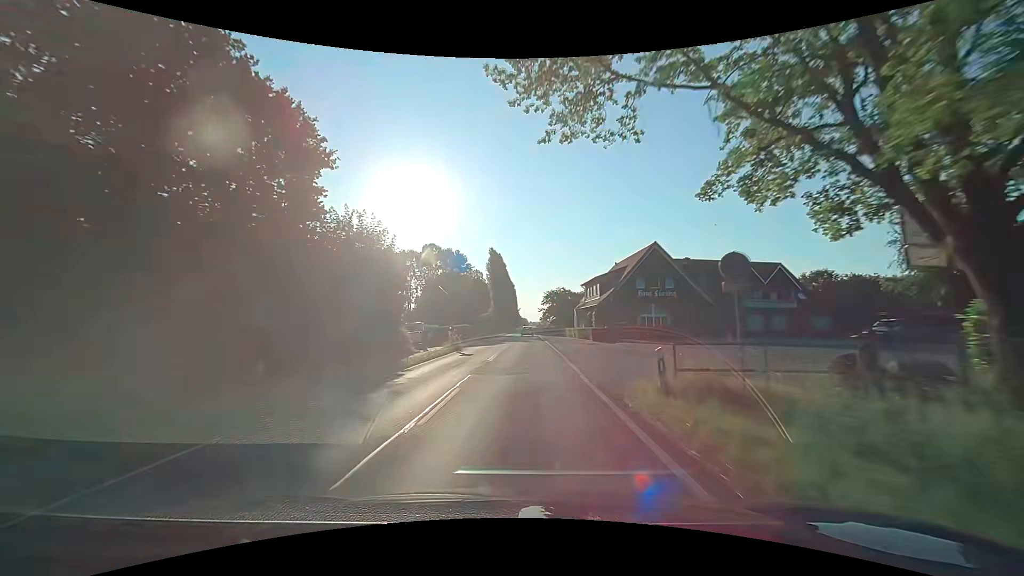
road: secondary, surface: asphalt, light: Day
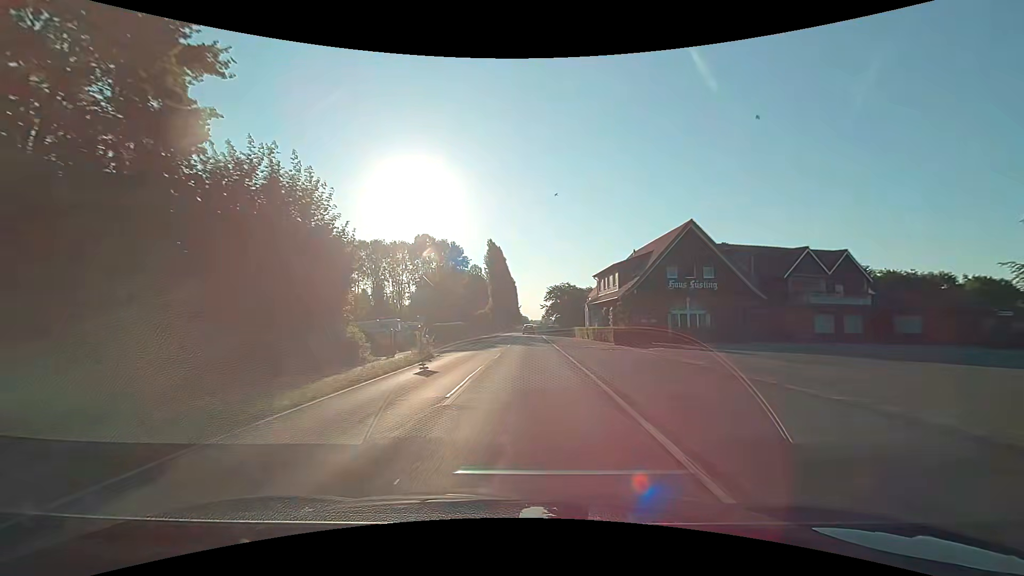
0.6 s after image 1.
(0.0, +10.9) m; 0°
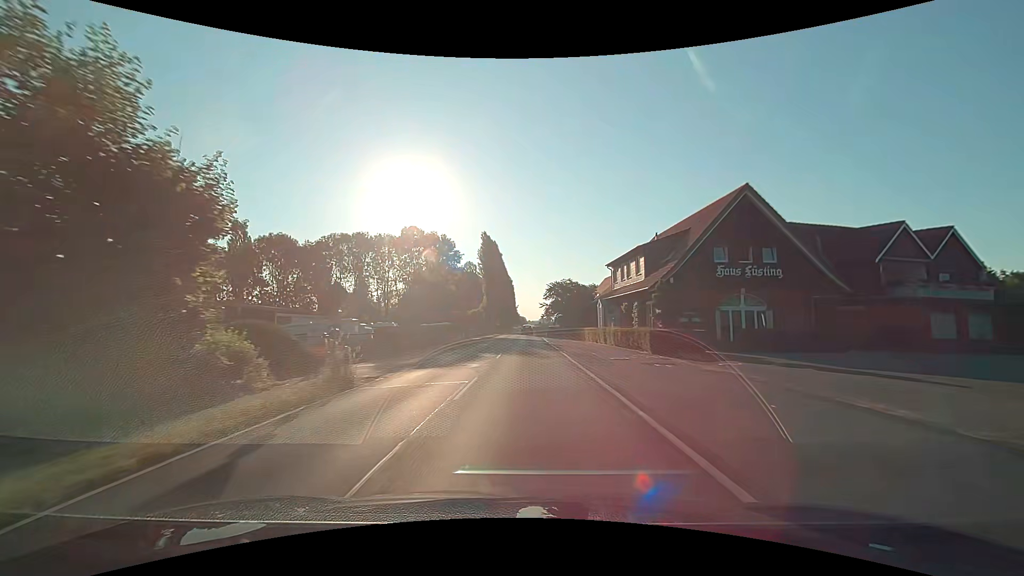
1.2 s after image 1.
(0.0, +10.9) m; 0°
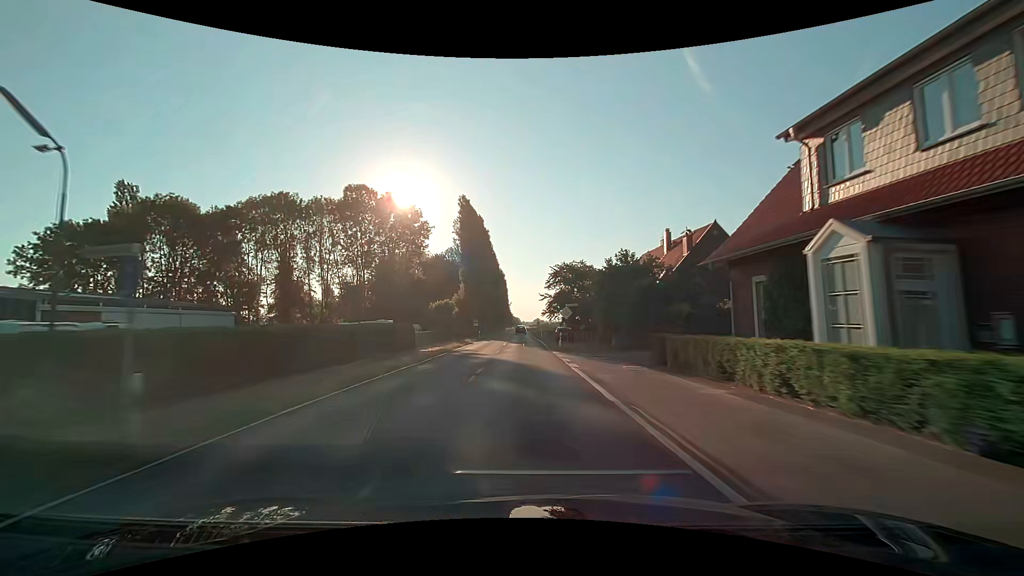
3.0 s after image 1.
(+0.2, +32.8) m; +1°
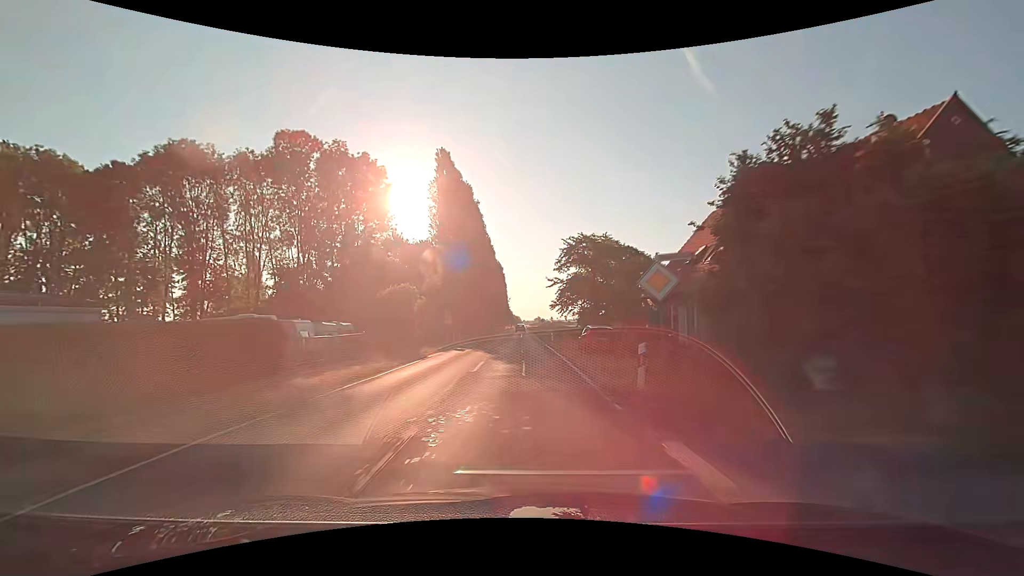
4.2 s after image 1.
(+0.1, +21.8) m; 0°
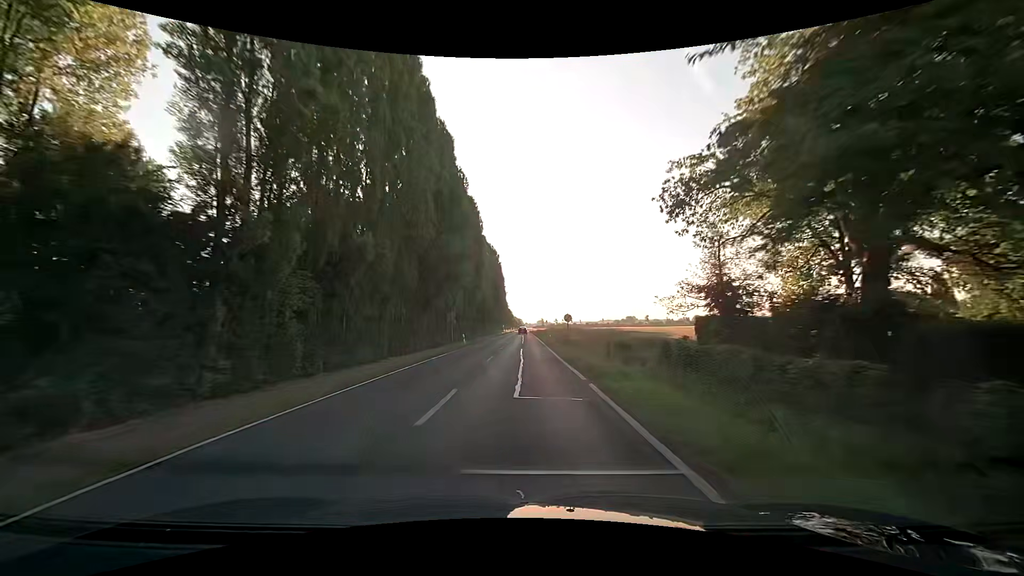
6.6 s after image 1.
(-0.2, +43.7) m; 0°
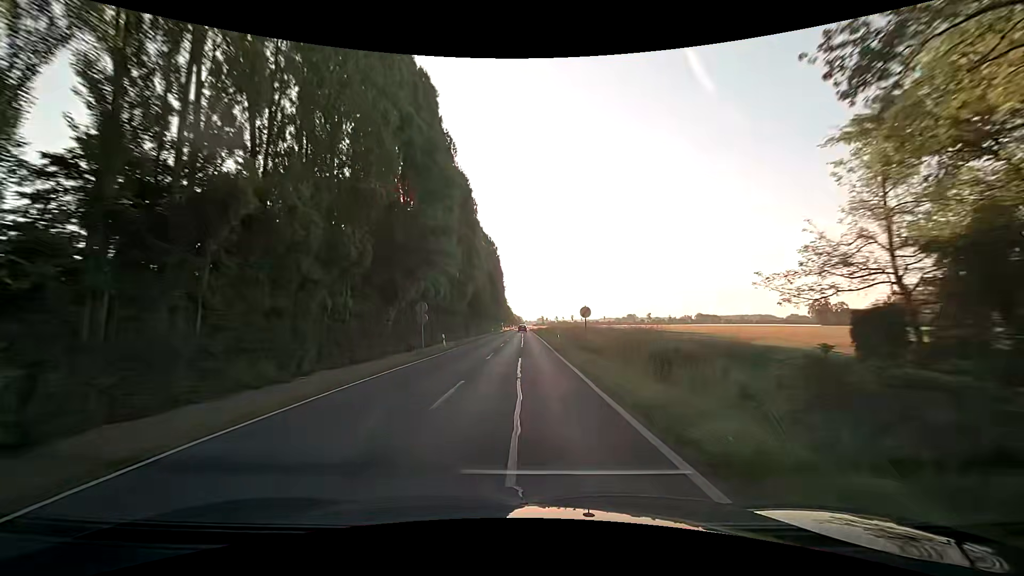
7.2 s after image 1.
(0.0, +10.9) m; 0°
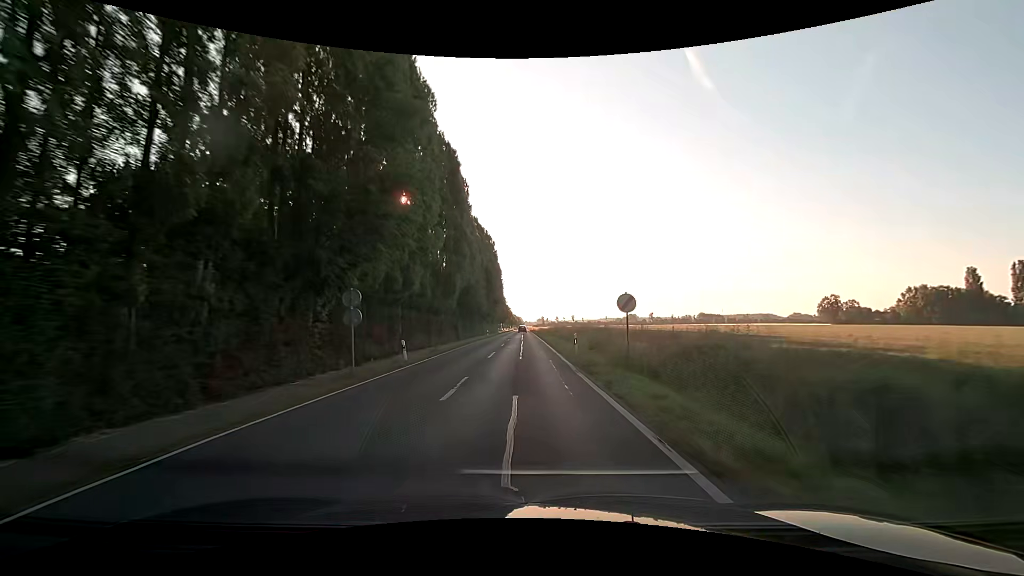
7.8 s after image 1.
(+0.1, +10.9) m; 0°
